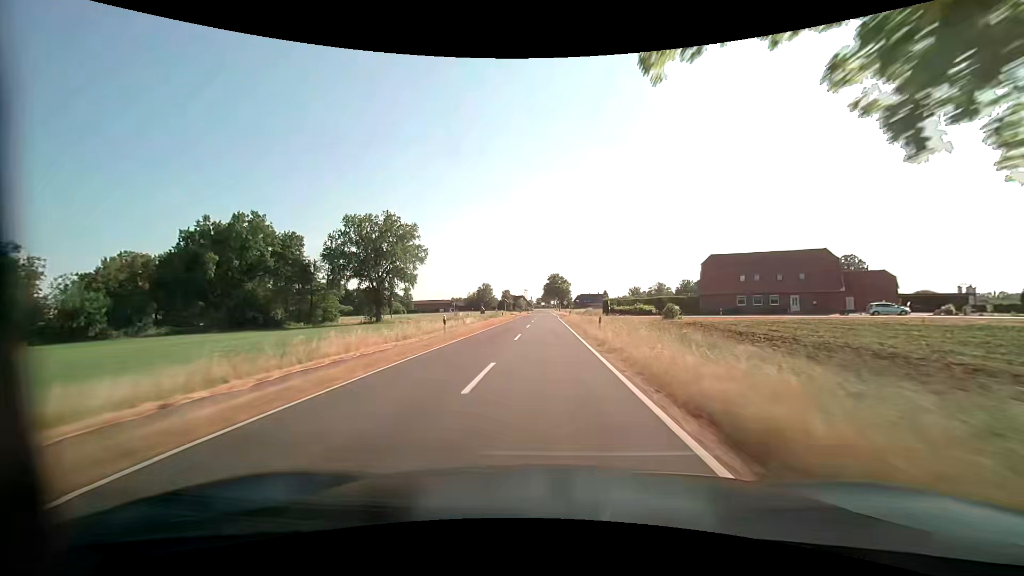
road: tertiary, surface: asphalt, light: Day
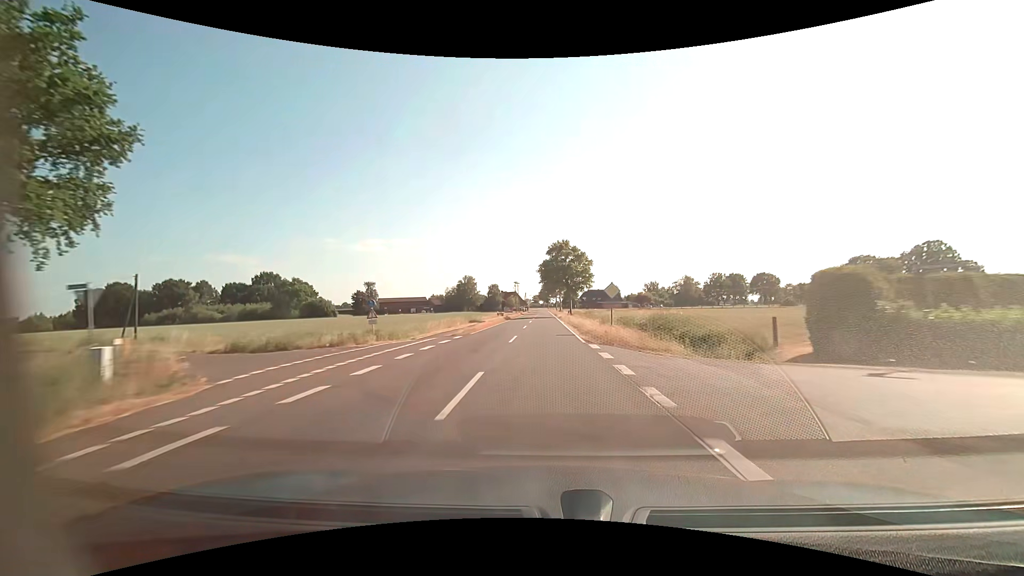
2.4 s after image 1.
(+0.4, +62.7) m; +1°
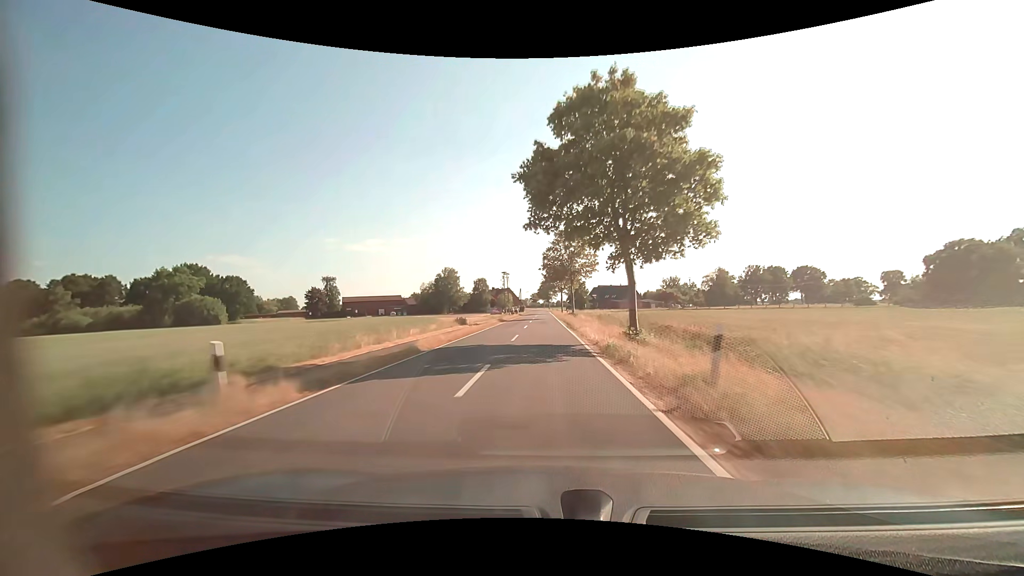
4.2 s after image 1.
(-0.1, +47.3) m; 0°
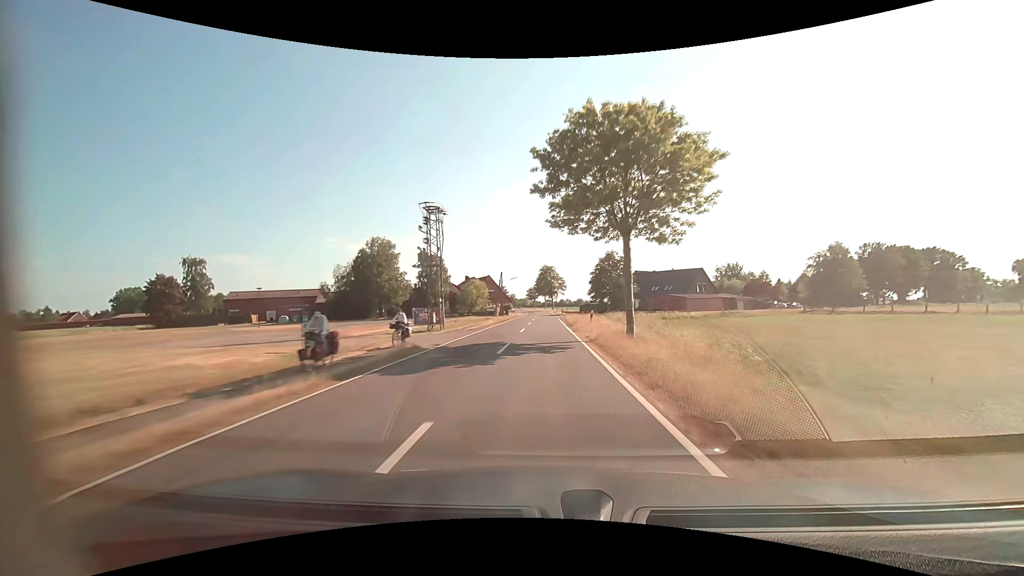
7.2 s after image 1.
(-0.2, +79.0) m; 0°
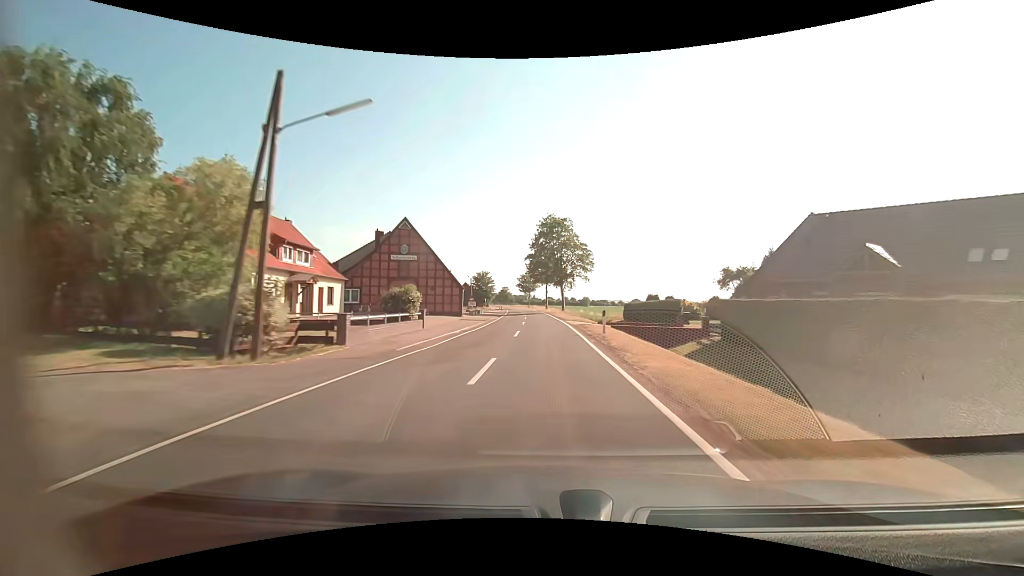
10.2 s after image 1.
(-0.1, +78.9) m; 0°
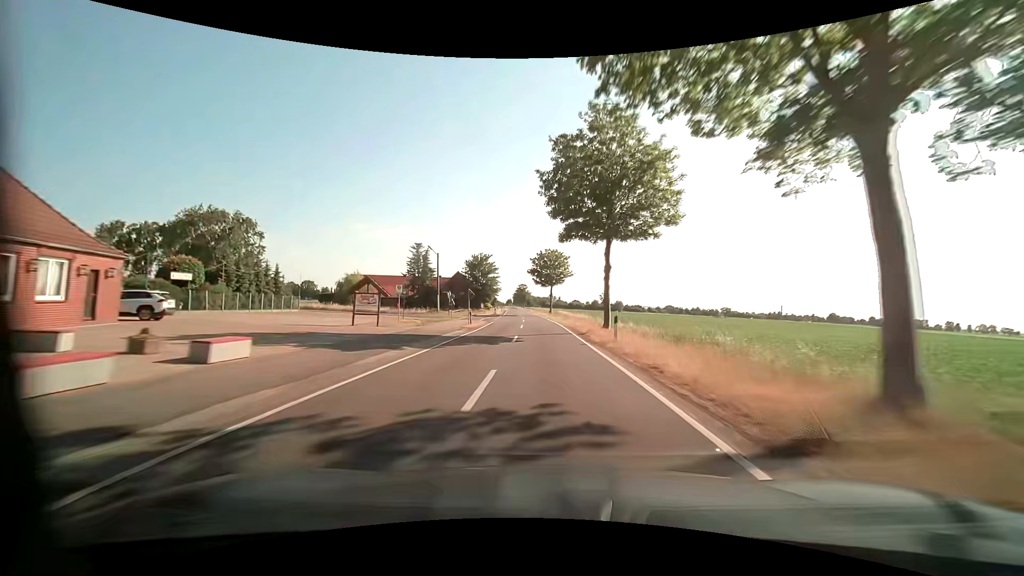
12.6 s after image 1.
(-1.4, +63.1) m; -3°
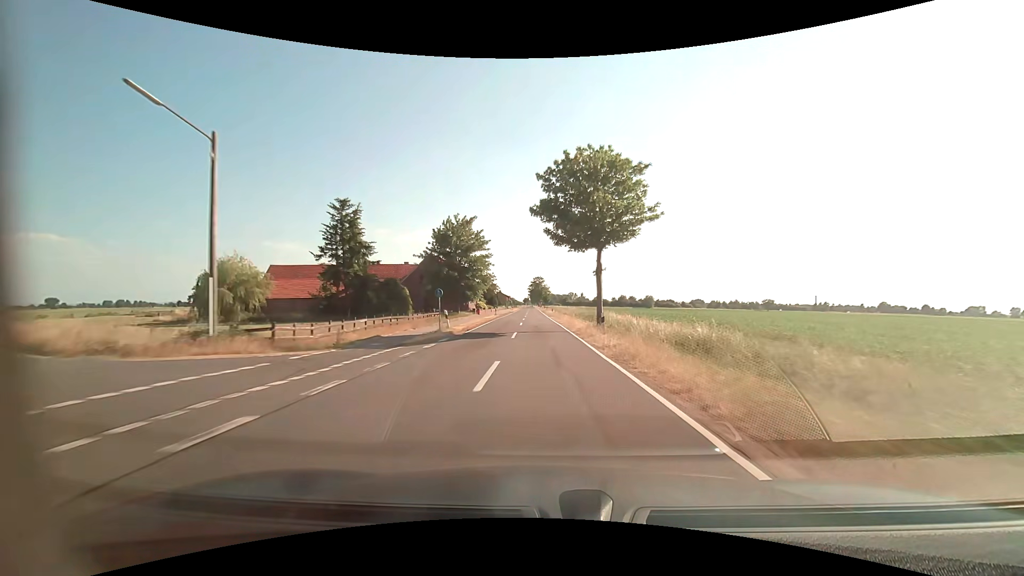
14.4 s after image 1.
(-1.0, +47.4) m; -2°
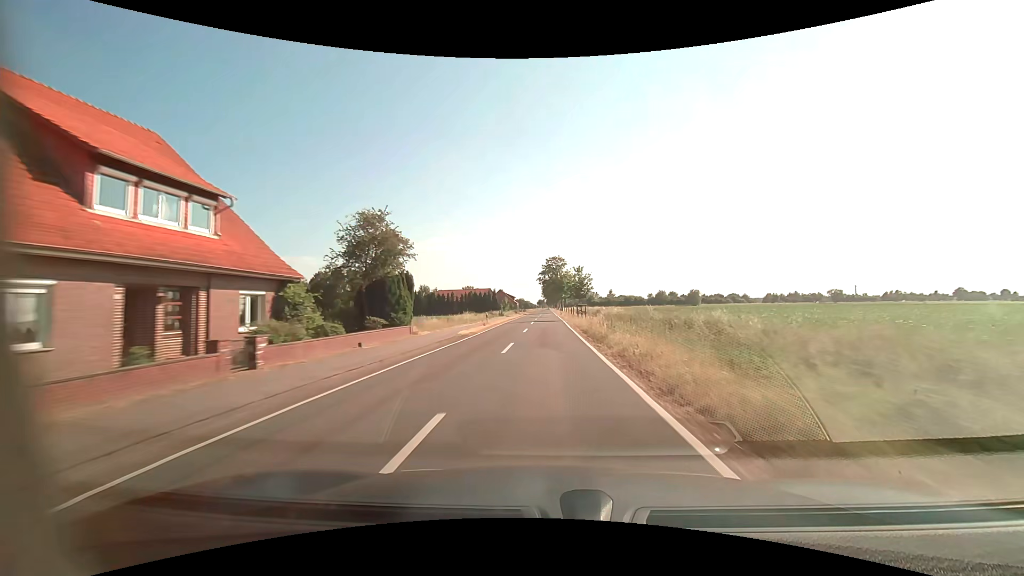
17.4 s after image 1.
(-1.7, +79.0) m; -2°
(0, +10) (0, +20) (0, +30) (0, +40) (0, +50) (0, +60) (0, +70) (0, +80) (0, +90) (0, +100) m
